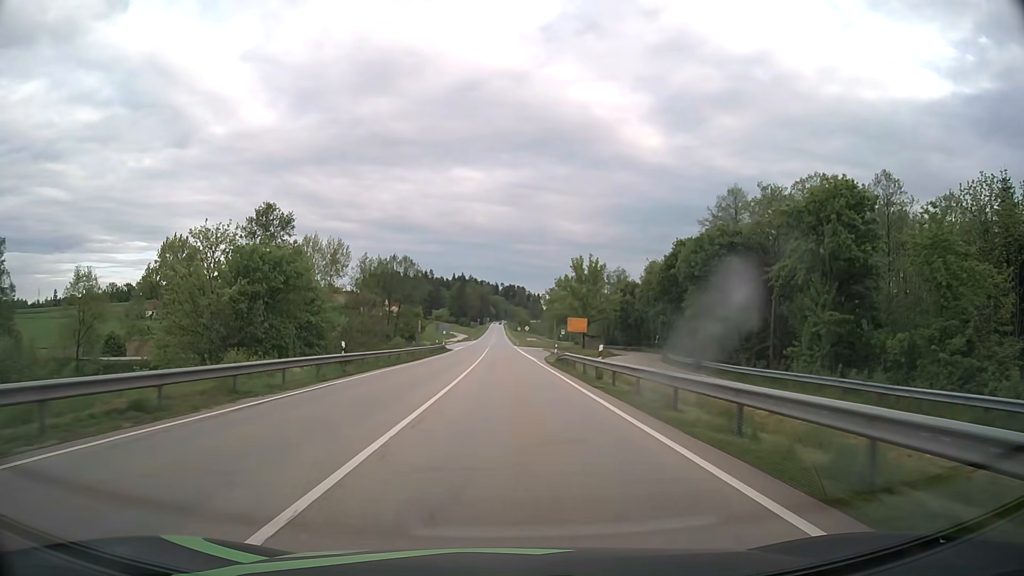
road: primary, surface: asphalt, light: Day
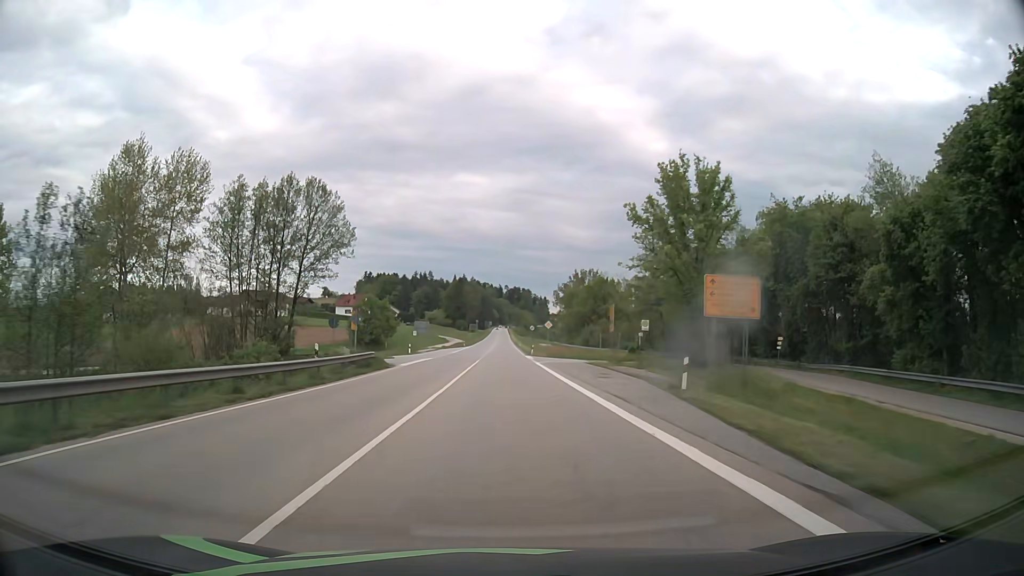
(-0.2, +47.9) m; -1°
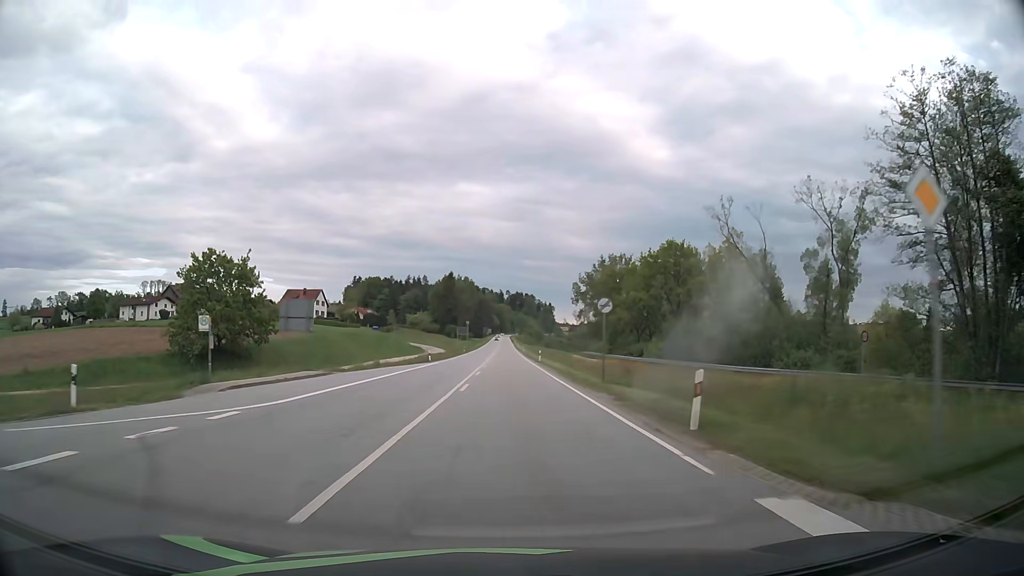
(-0.3, +60.2) m; 0°
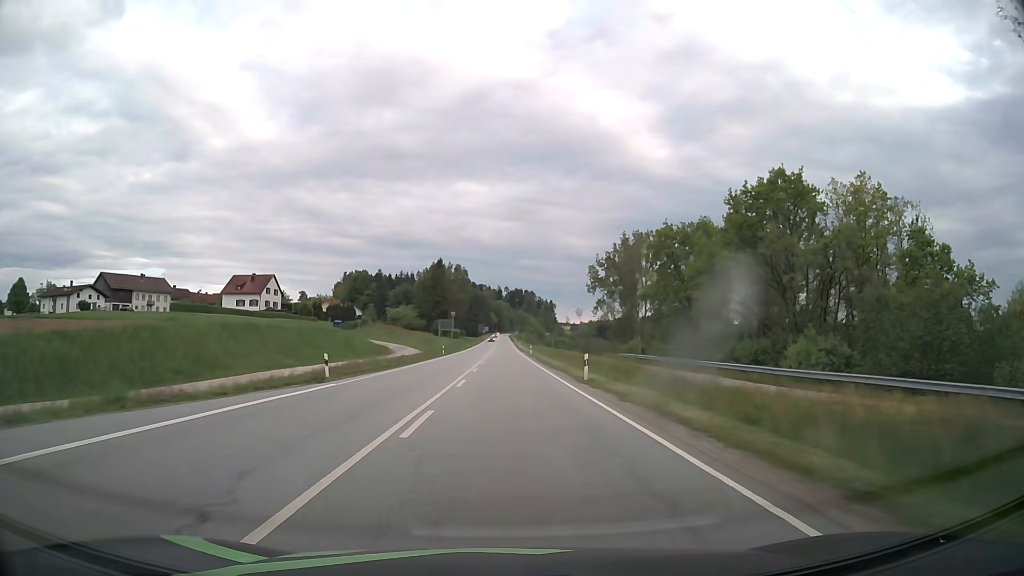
(-0.1, +35.7) m; 0°
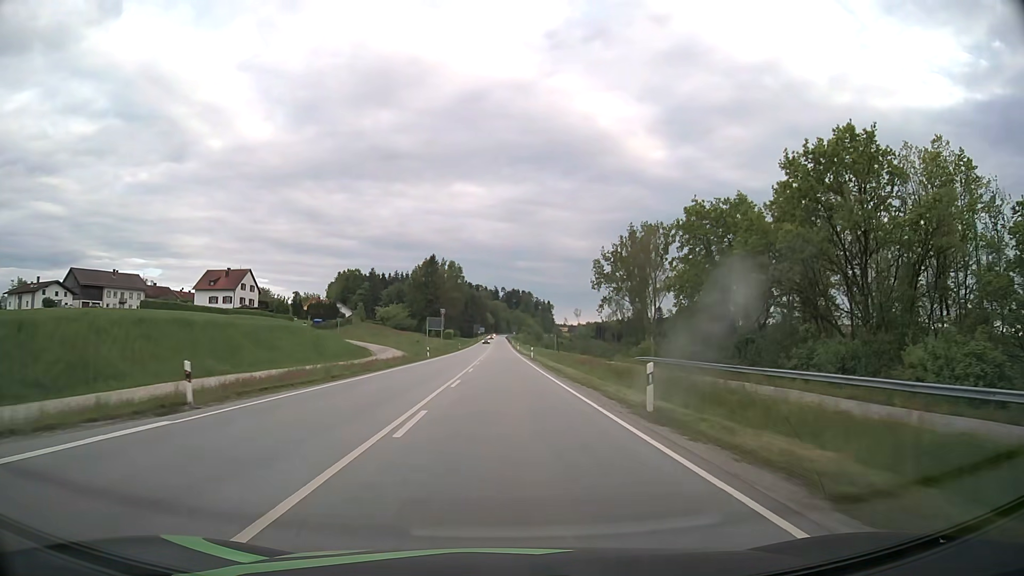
(0.0, +11.9) m; 0°
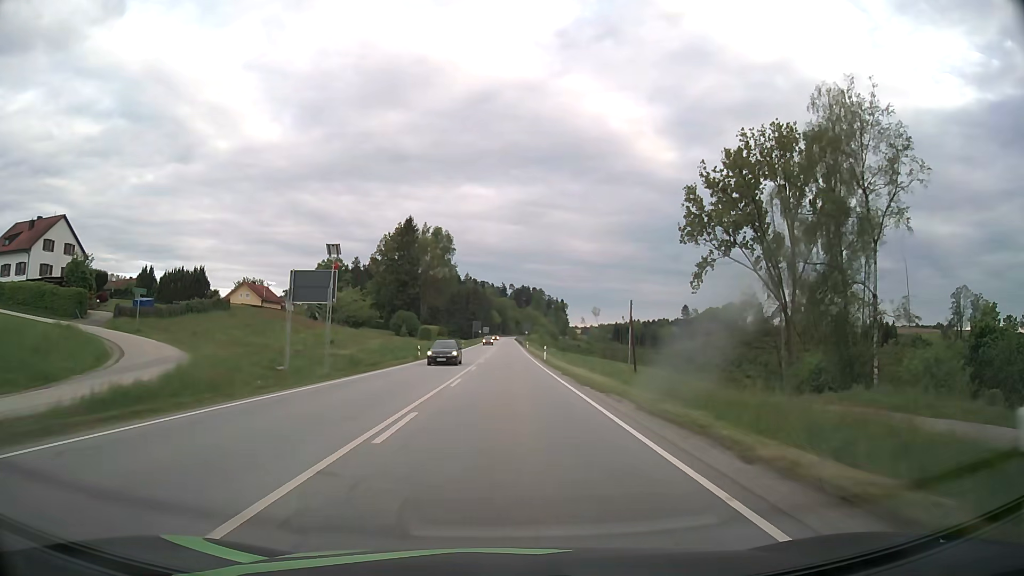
(-0.2, +61.3) m; -1°
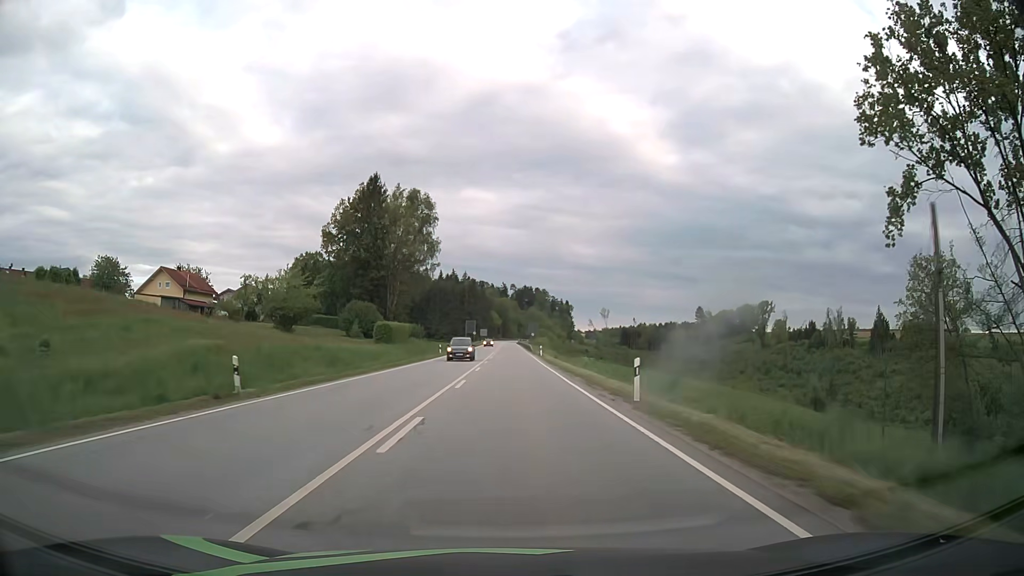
(-0.1, +36.9) m; 0°
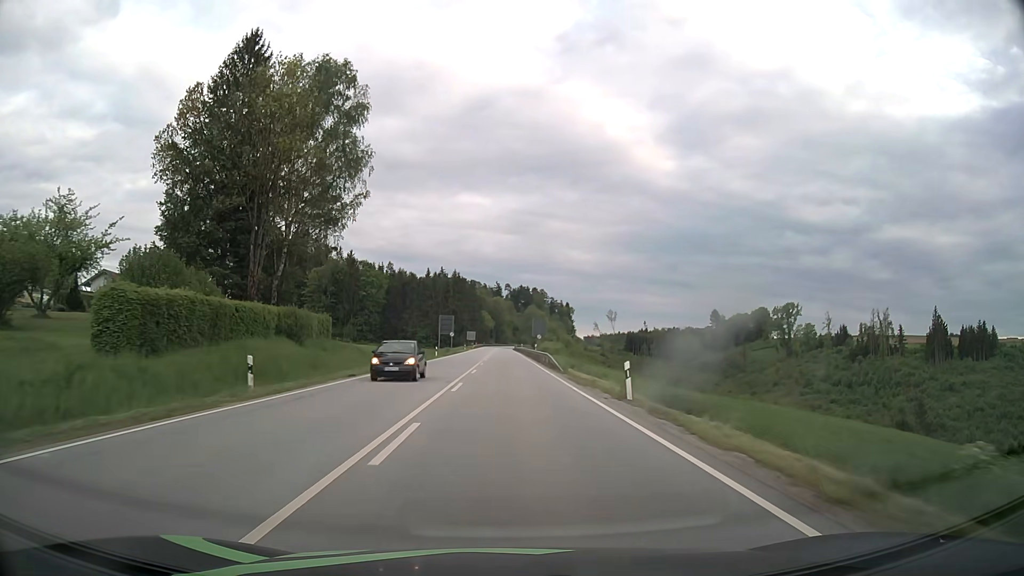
(+0.2, +49.0) m; +1°
(0, +10) (0, +20) (0, +30) (0, +40) (0, +50) (0, +60) (0, +70) (0, +80) (0, +90) (0, +100) m
